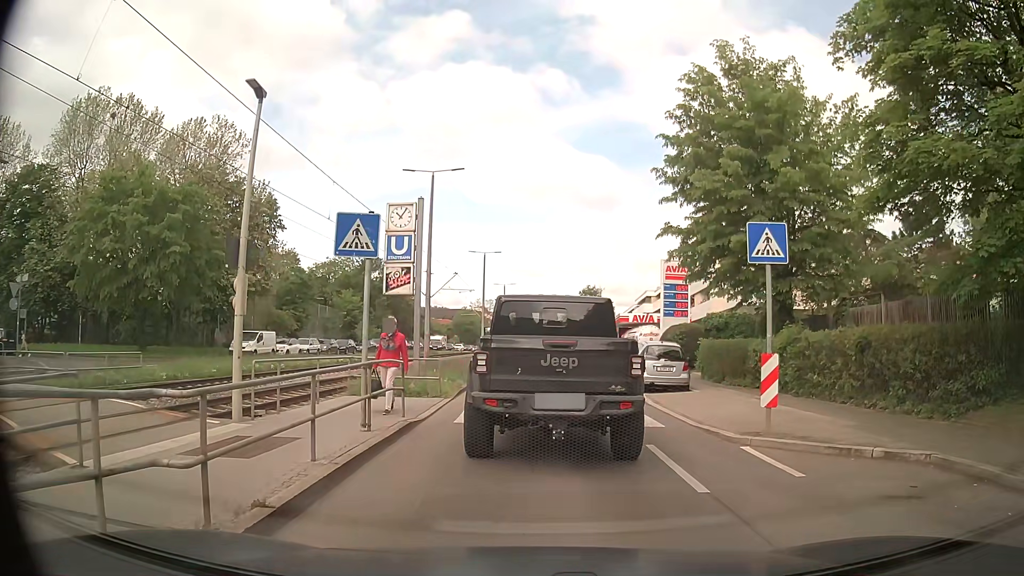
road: secondary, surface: asphalt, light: Day
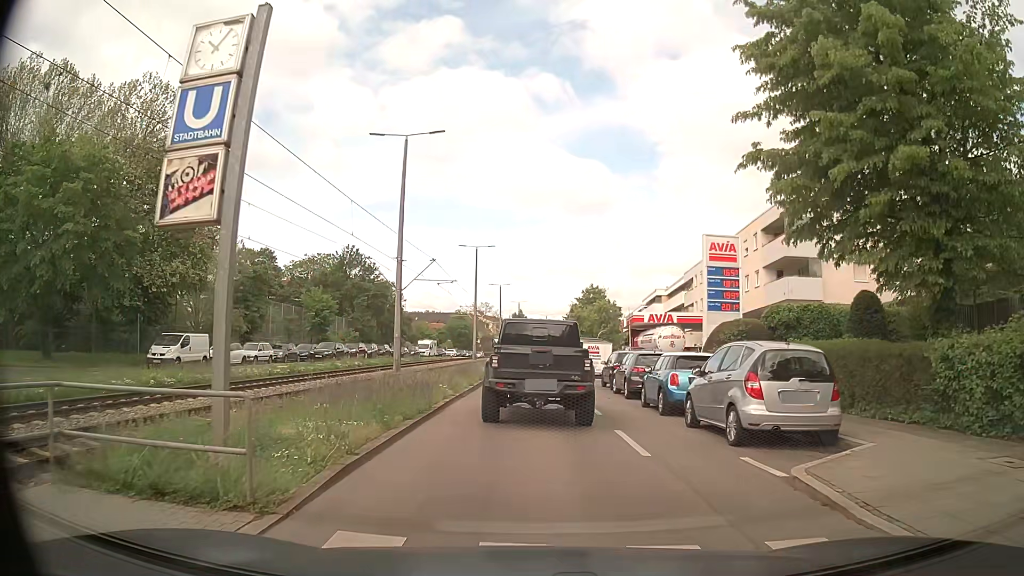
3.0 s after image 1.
(+0.4, +11.0) m; +2°
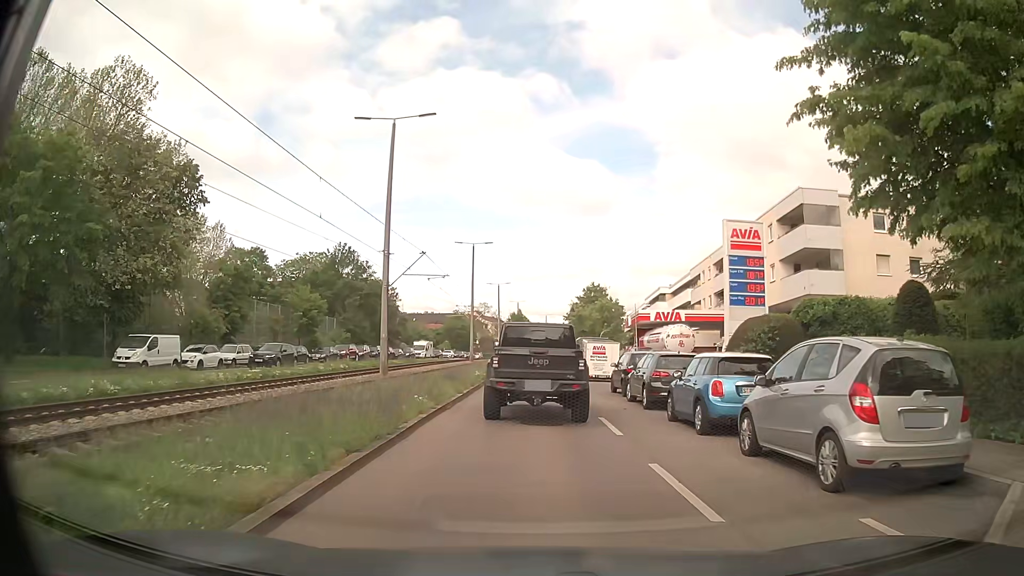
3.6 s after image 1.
(0.0, +3.6) m; -1°
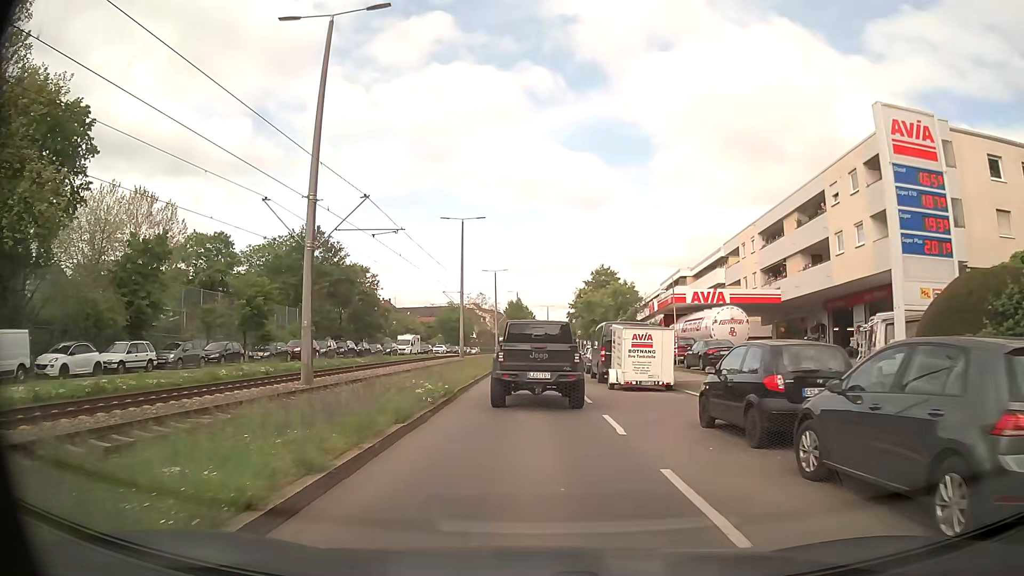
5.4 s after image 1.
(+0.3, +13.2) m; +1°
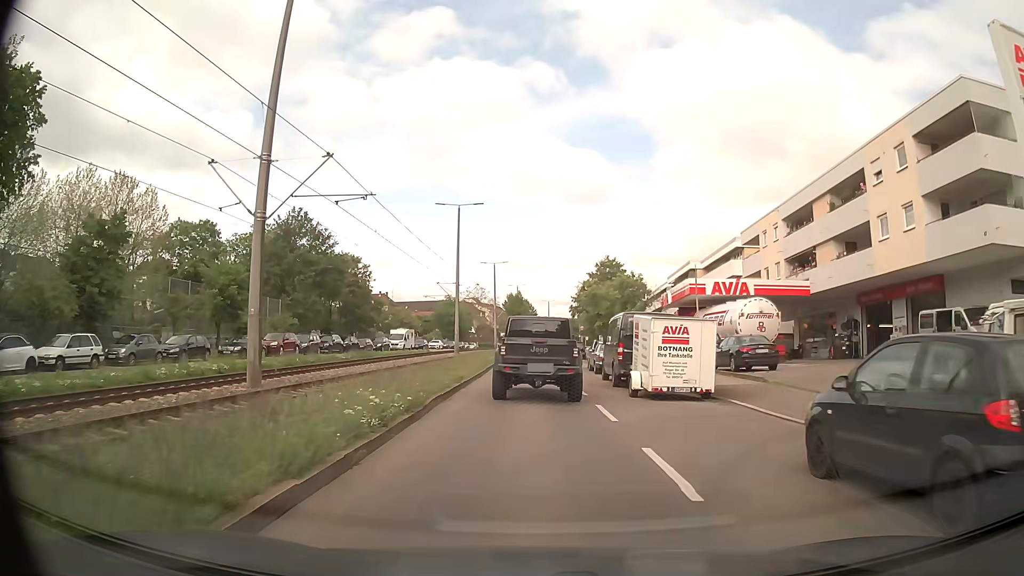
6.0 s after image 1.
(0.0, +4.9) m; 0°
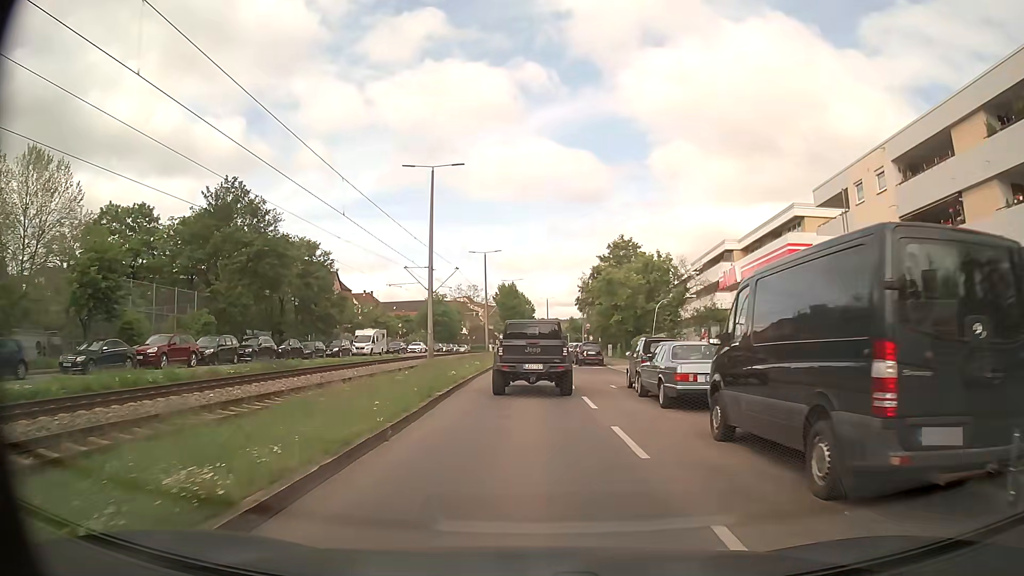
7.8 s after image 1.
(0.0, +15.9) m; +1°
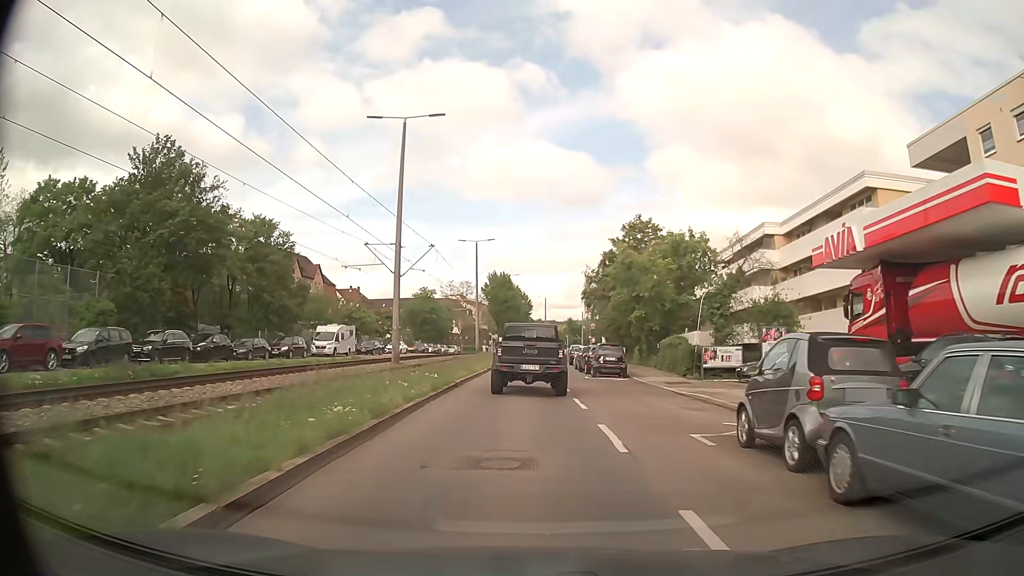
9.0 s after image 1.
(-0.1, +11.7) m; 0°
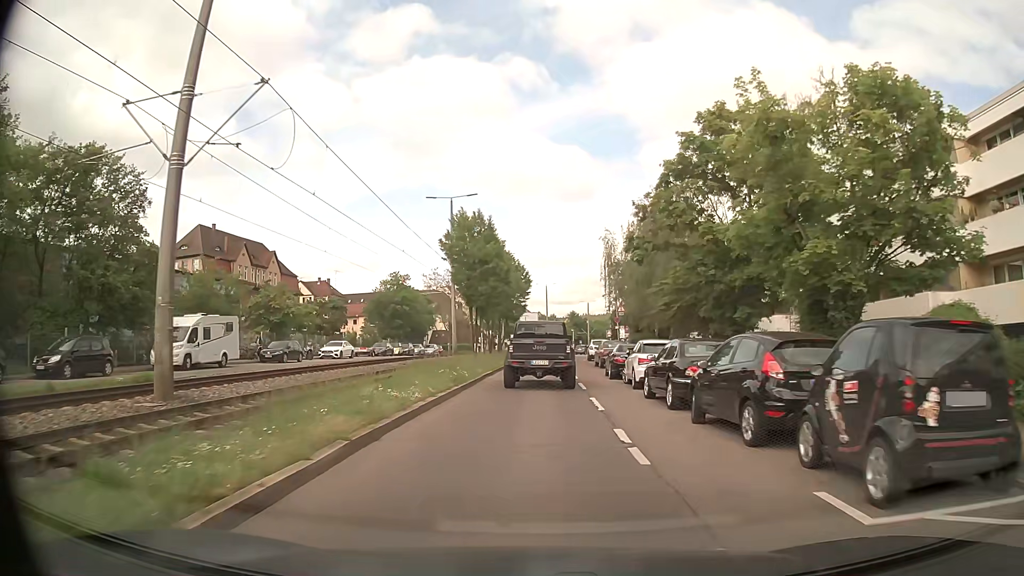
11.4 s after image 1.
(0.0, +25.2) m; 0°
(0, +10) (0, +20) (0, +30) (+1, +40) (+2, +50) (+3, +60) (+4, +70) (+6, +80) (+7, +90) (+9, +99) m
